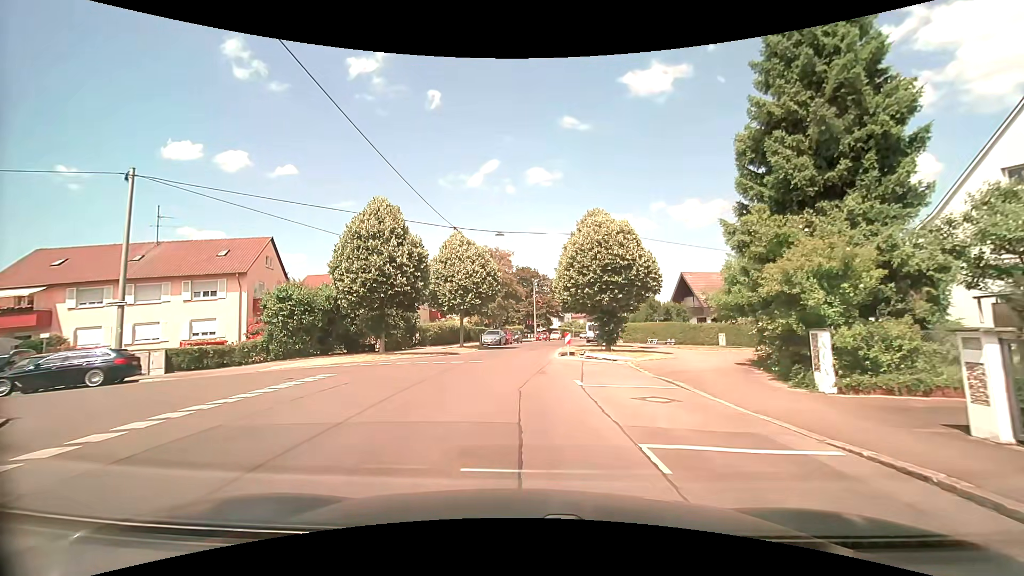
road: tertiary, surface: asphalt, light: Day
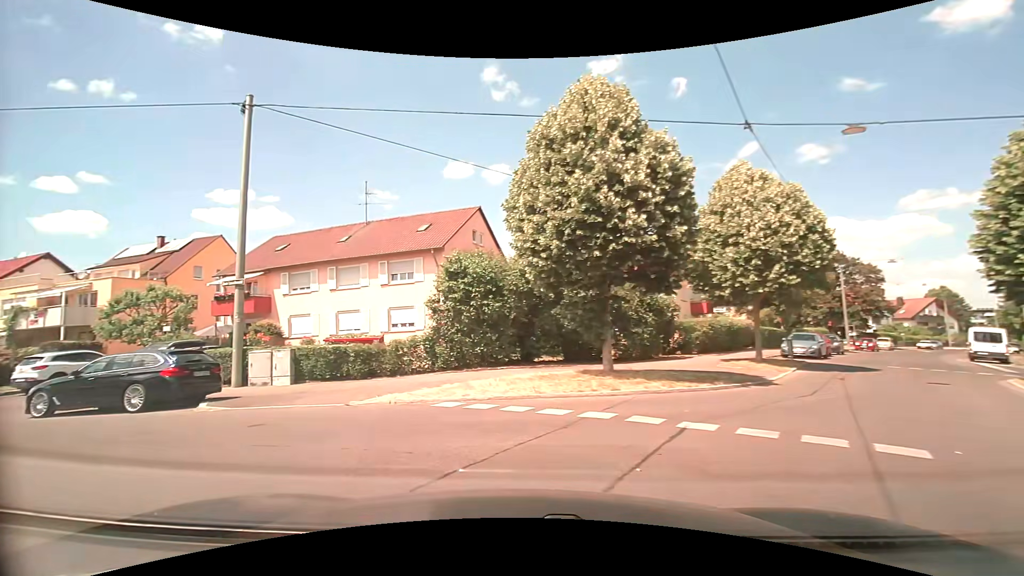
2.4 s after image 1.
(-1.9, +13.2) m; -28°
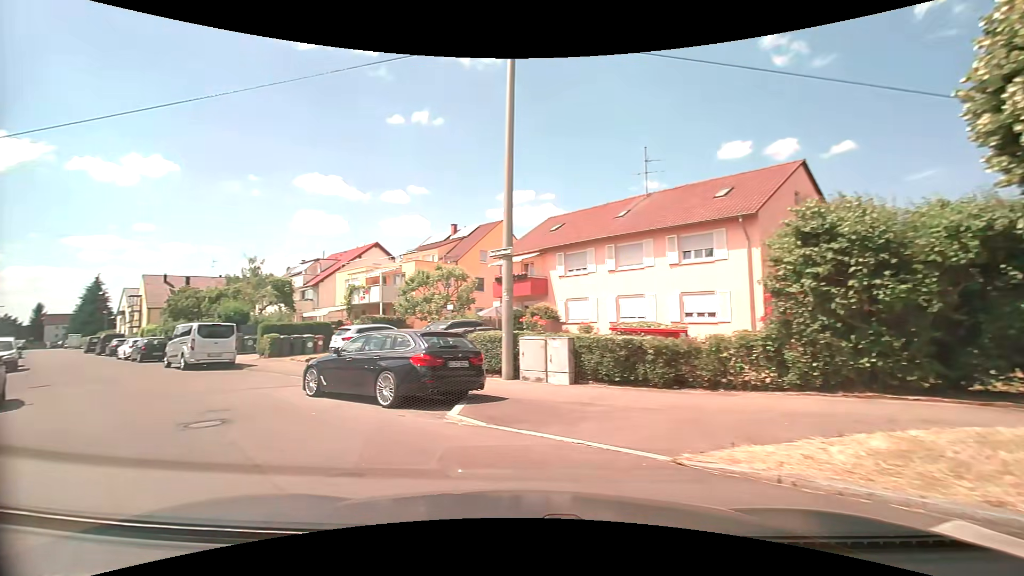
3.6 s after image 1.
(-1.4, +5.1) m; -30°
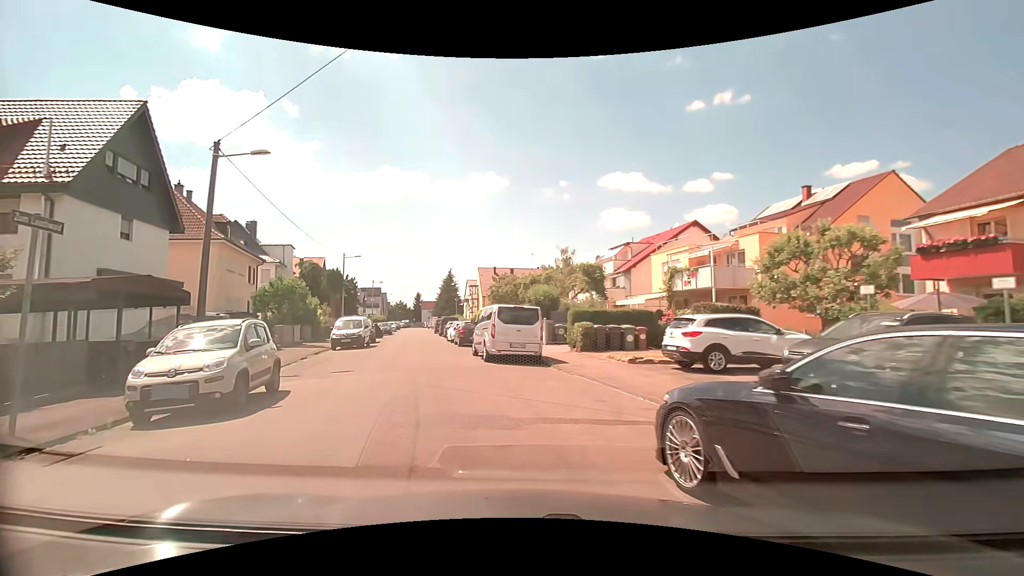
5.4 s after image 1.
(-2.5, +7.4) m; -34°
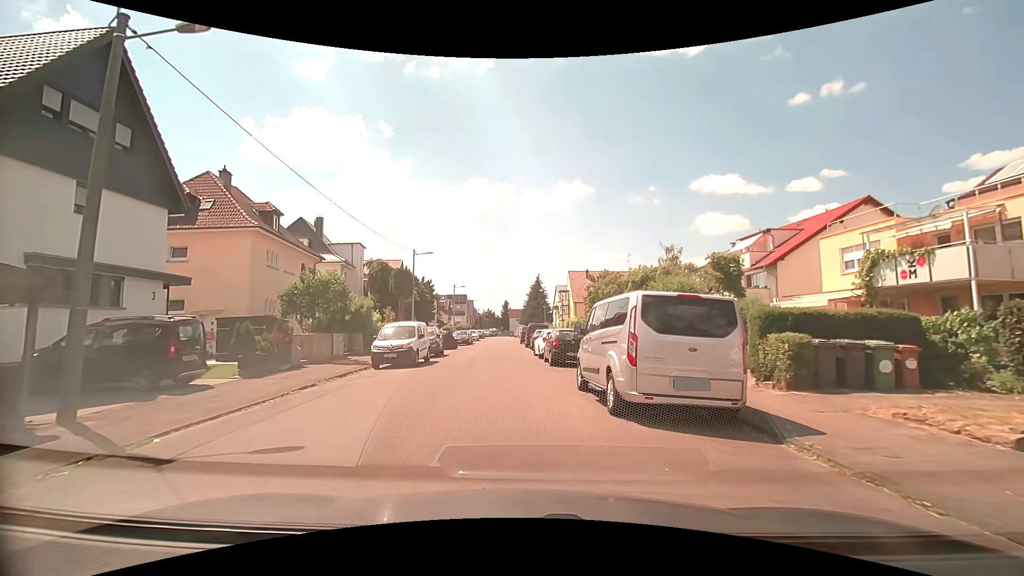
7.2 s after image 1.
(-1.1, +9.1) m; -10°
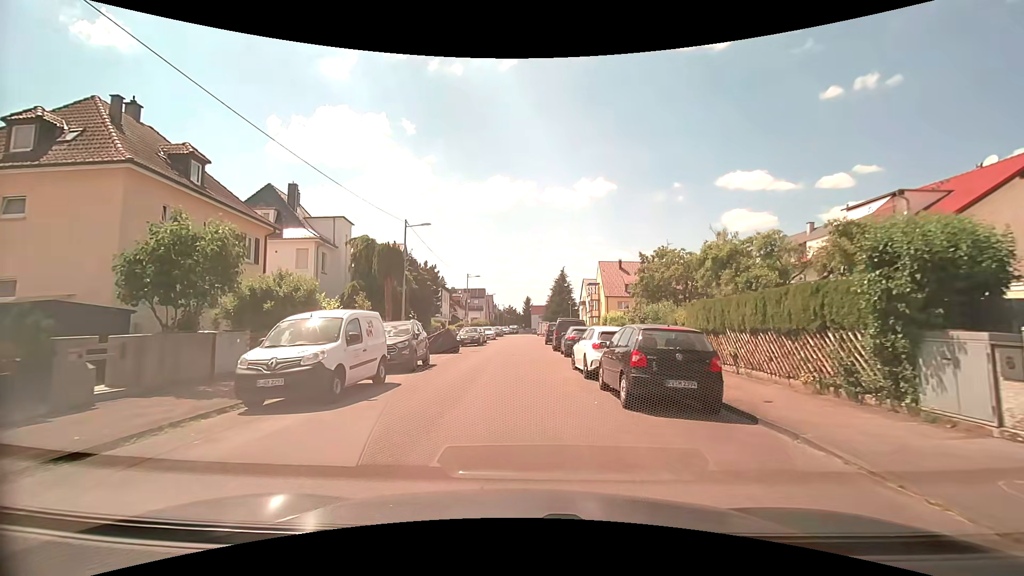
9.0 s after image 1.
(-0.4, +10.6) m; -4°
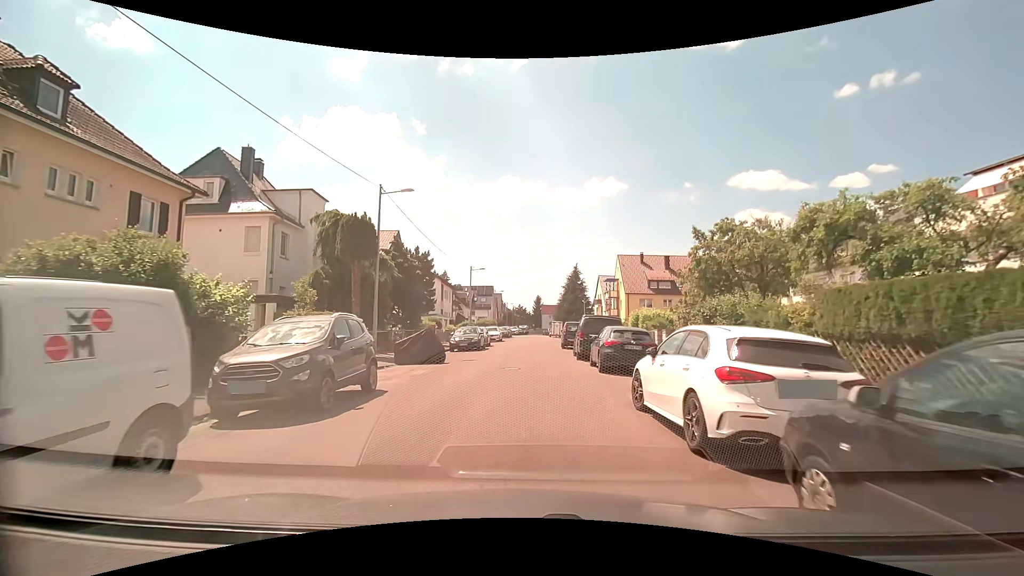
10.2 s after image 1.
(-0.1, +7.9) m; -1°
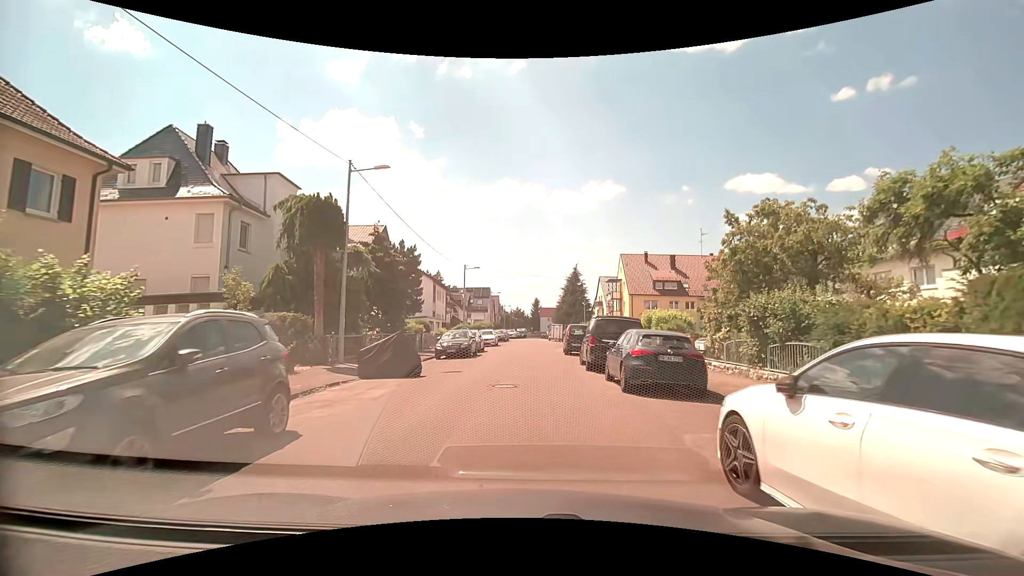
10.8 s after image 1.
(0.0, +3.9) m; 0°
(0, +10) (0, +20) (+1, +30) (+1, +40) (+3, +50) (+3, +60) (+2, +70) (+2, +80) (+2, +90) (+2, +100) m
